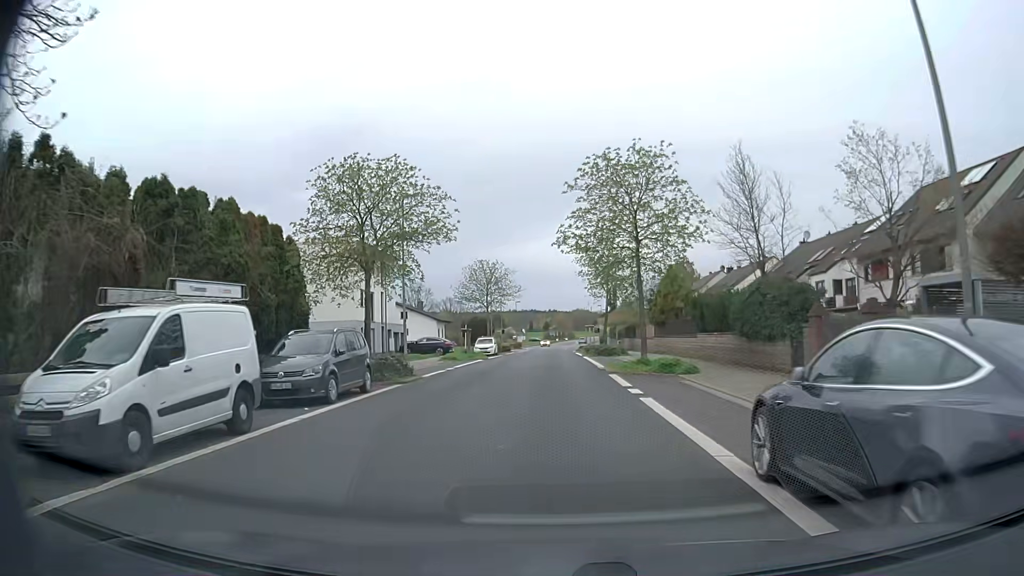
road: unclassified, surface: asphalt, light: Day
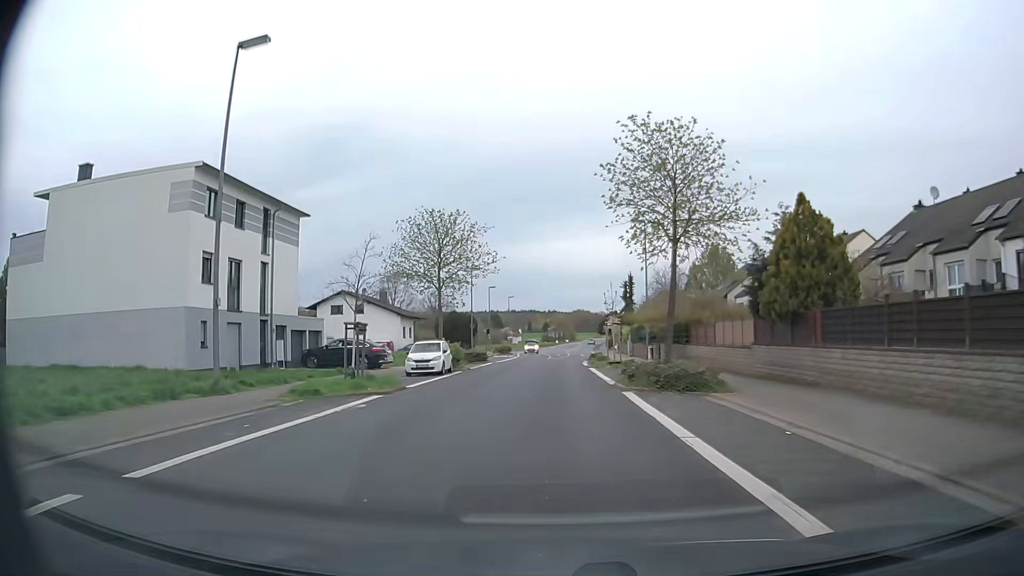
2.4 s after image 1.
(-0.1, +24.2) m; 0°
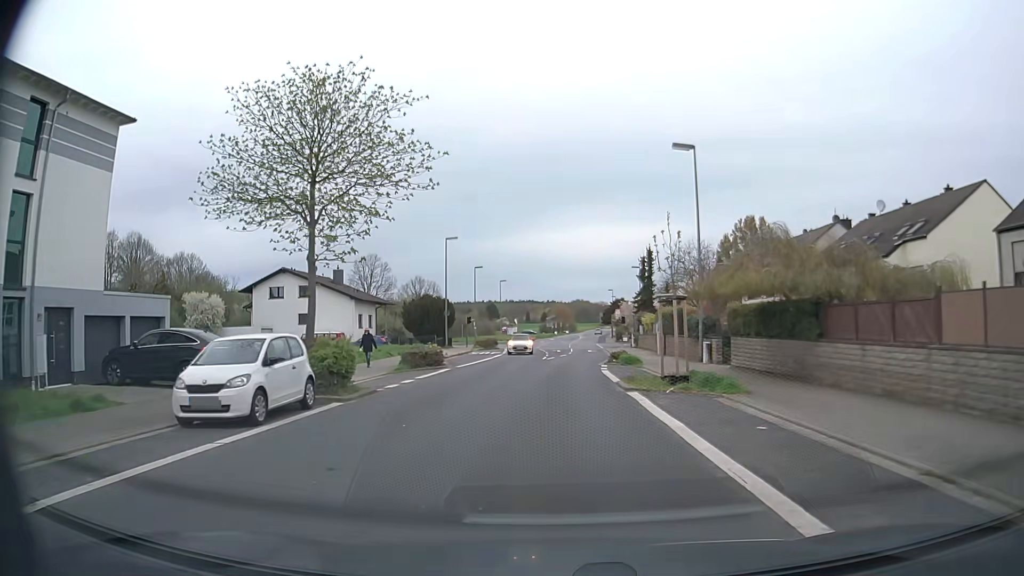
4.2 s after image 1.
(+0.1, +18.3) m; 0°
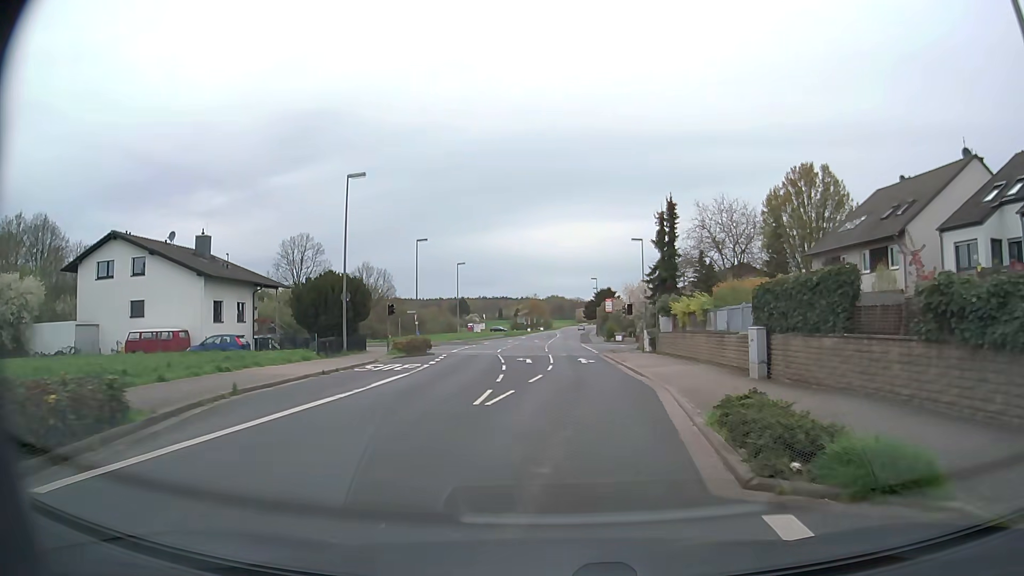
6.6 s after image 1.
(+0.4, +24.7) m; +2°
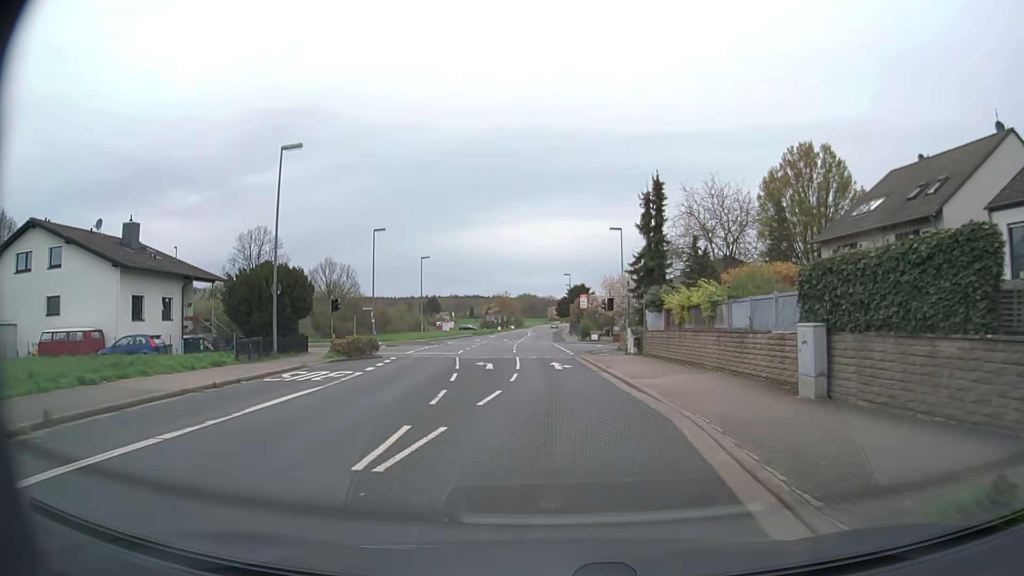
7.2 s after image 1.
(+0.1, +6.1) m; +2°
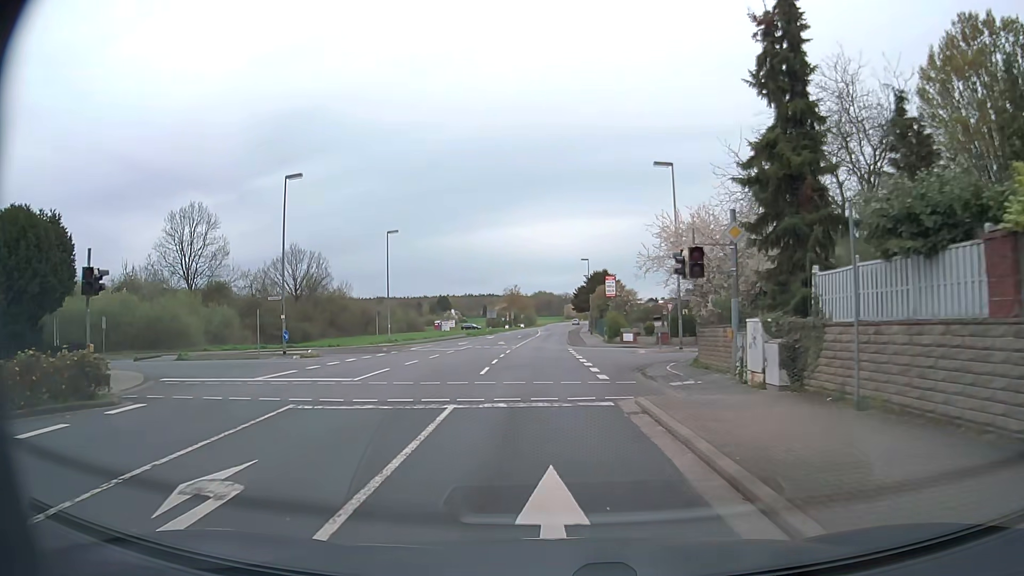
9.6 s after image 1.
(+0.5, +22.6) m; -1°
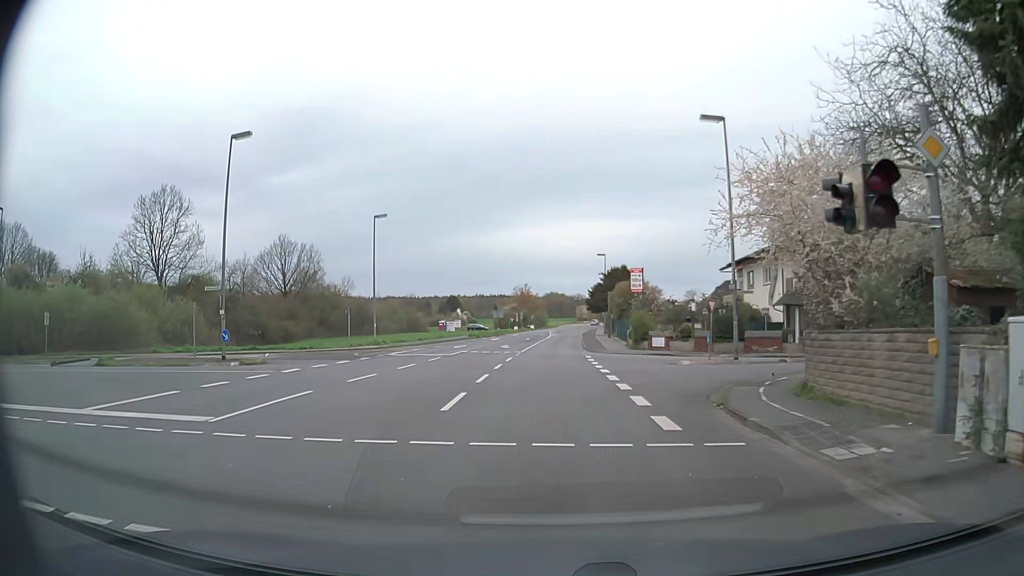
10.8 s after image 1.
(-0.1, +8.8) m; -1°
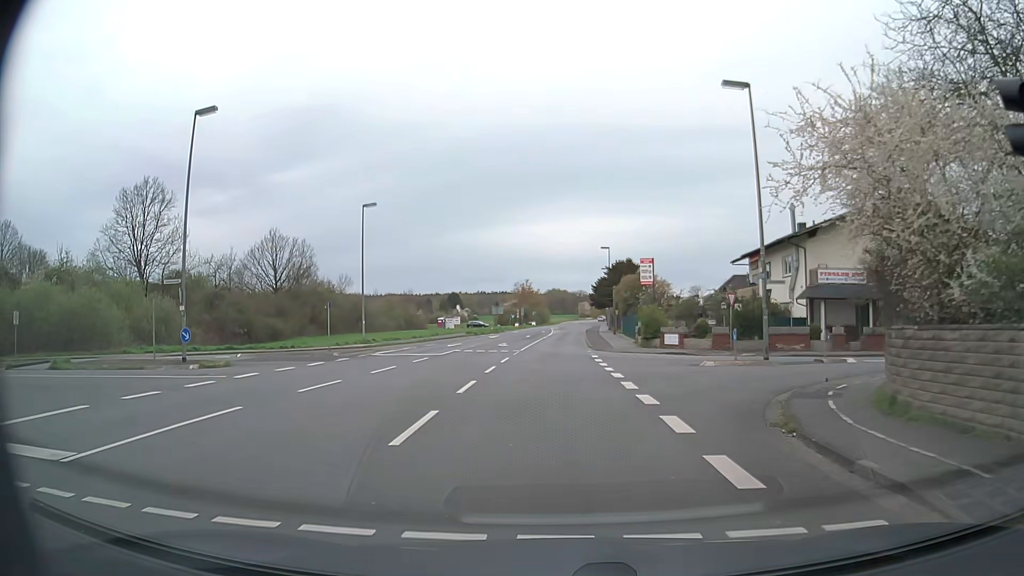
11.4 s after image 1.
(0.0, +3.7) m; 0°
(0, +10) (+4, +19) (+13, +23) (+23, +23) (+33, +23) (+43, +24) (+53, +24) (+63, +23) (+73, +22) (+83, +20) m
